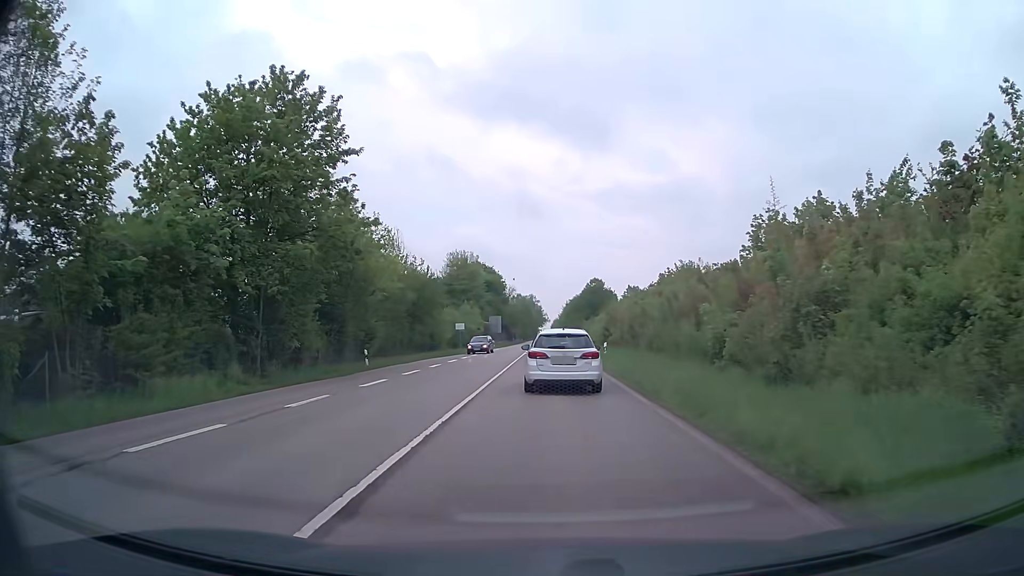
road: secondary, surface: asphalt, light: Day
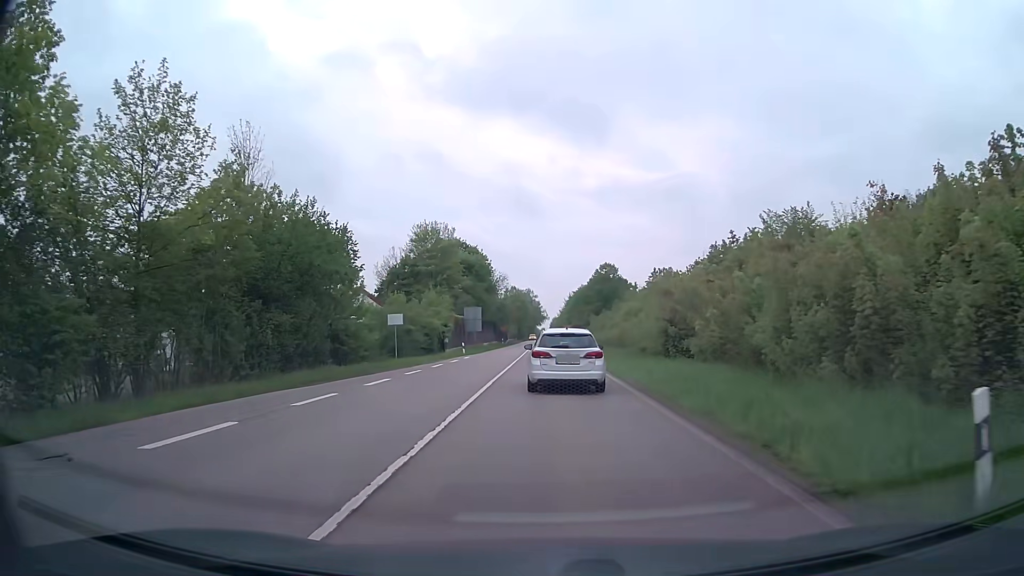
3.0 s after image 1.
(0.0, +29.7) m; 0°
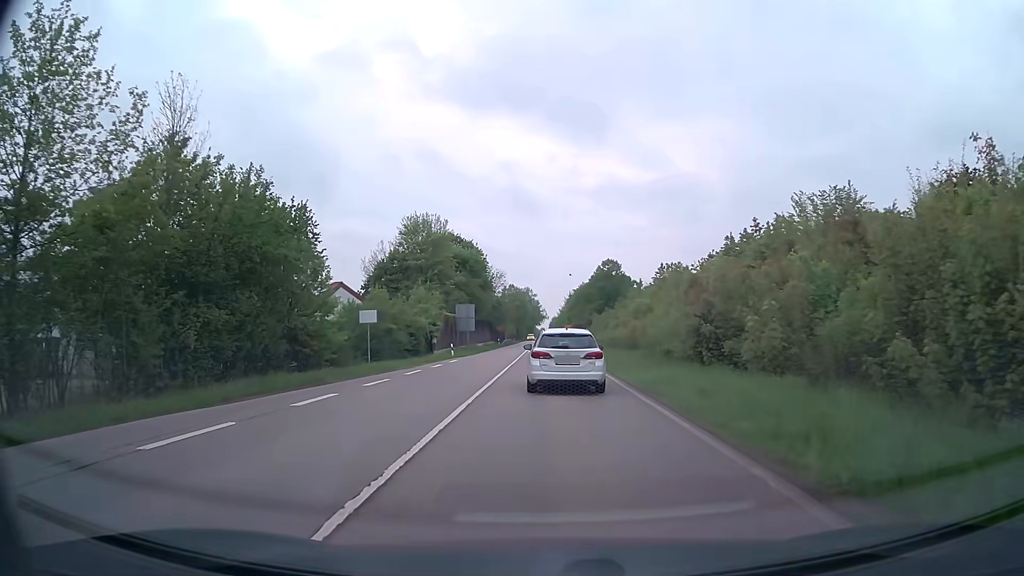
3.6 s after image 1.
(0.0, +6.0) m; 0°
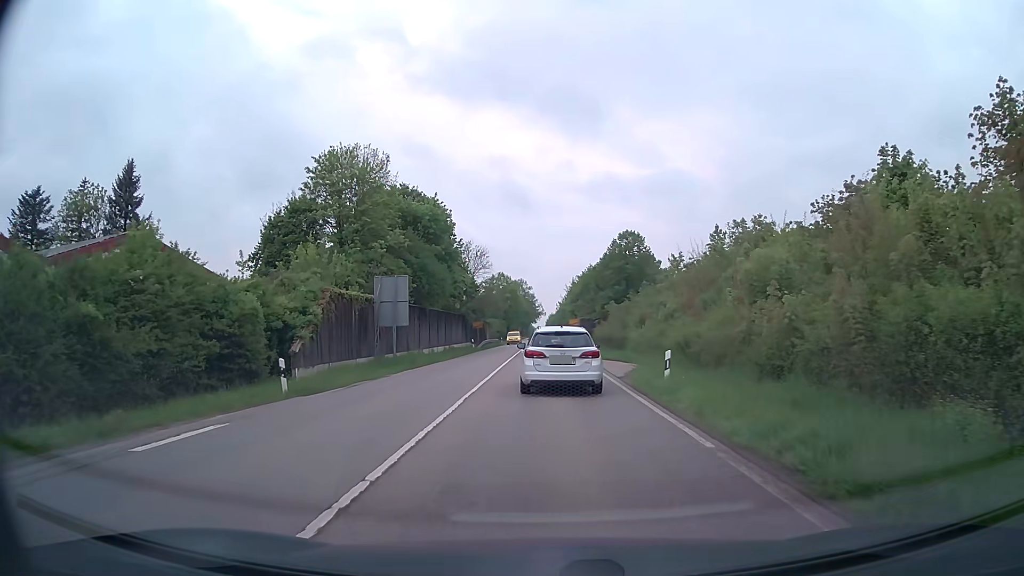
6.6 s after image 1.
(+0.2, +30.1) m; 0°
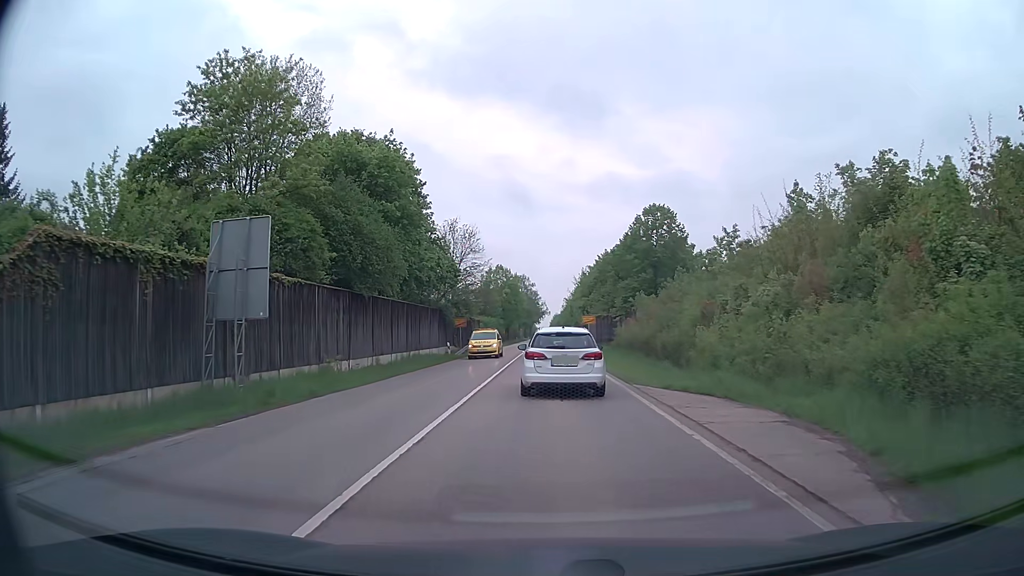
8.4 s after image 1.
(0.0, +18.1) m; 0°
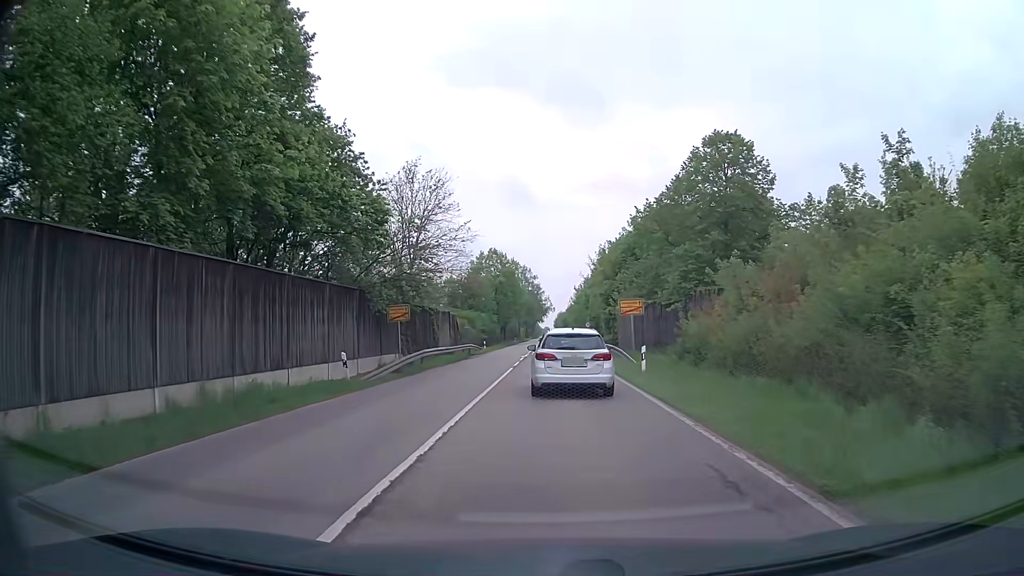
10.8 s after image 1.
(-0.1, +24.5) m; 0°
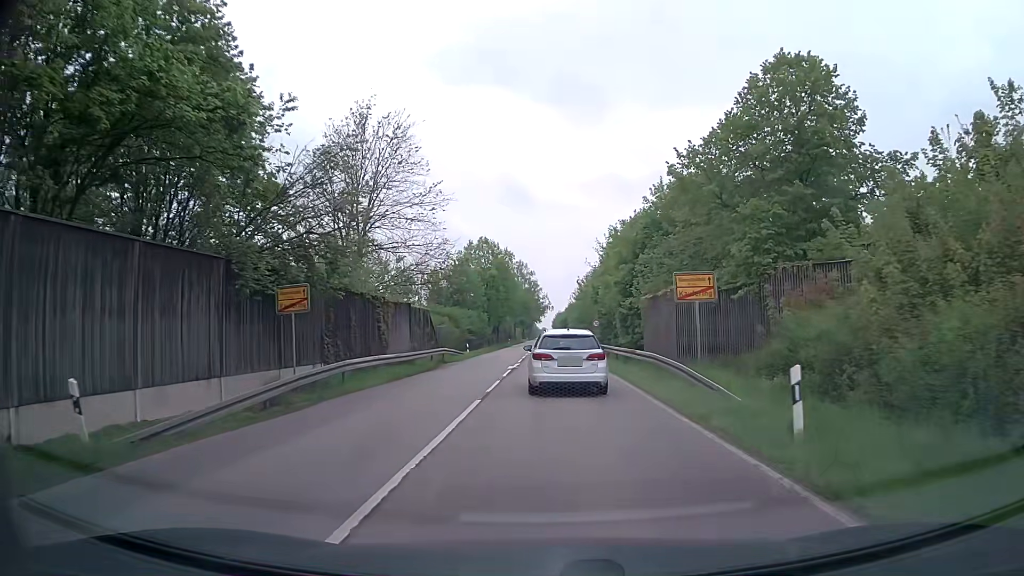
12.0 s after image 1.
(0.0, +13.1) m; 0°
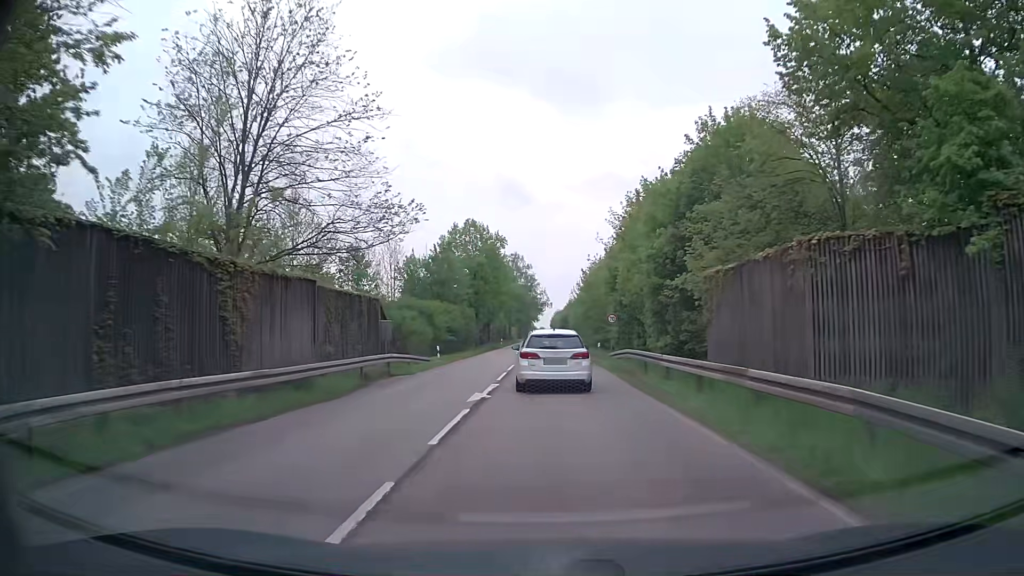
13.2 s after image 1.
(0.0, +13.9) m; 0°
(0, +10) (0, +20) (0, +30) (0, +40) (0, +50) (0, +60) (+1, +70) (+1, +80) (+1, +90) (+1, +100) m
